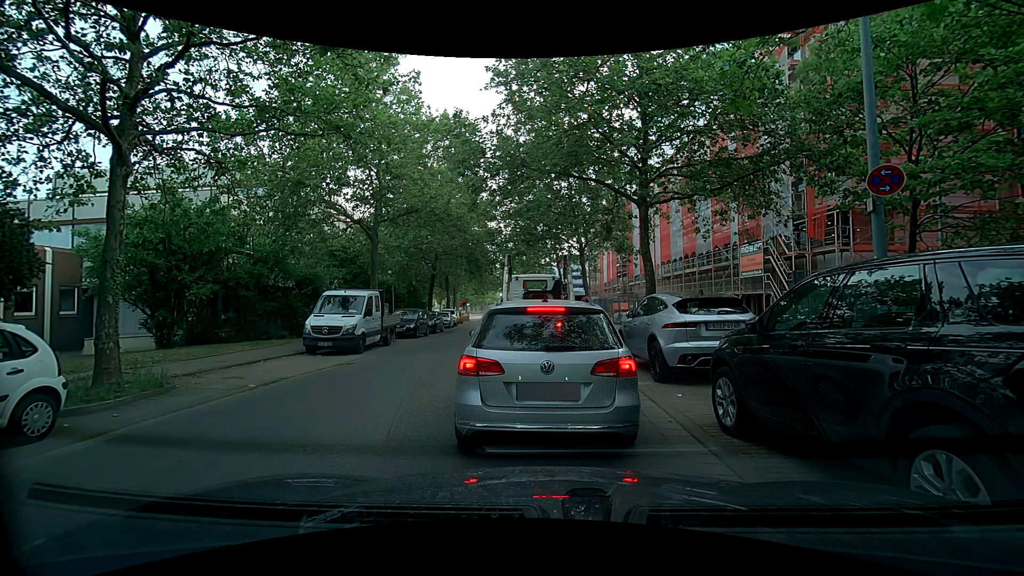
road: tertiary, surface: asphalt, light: Day
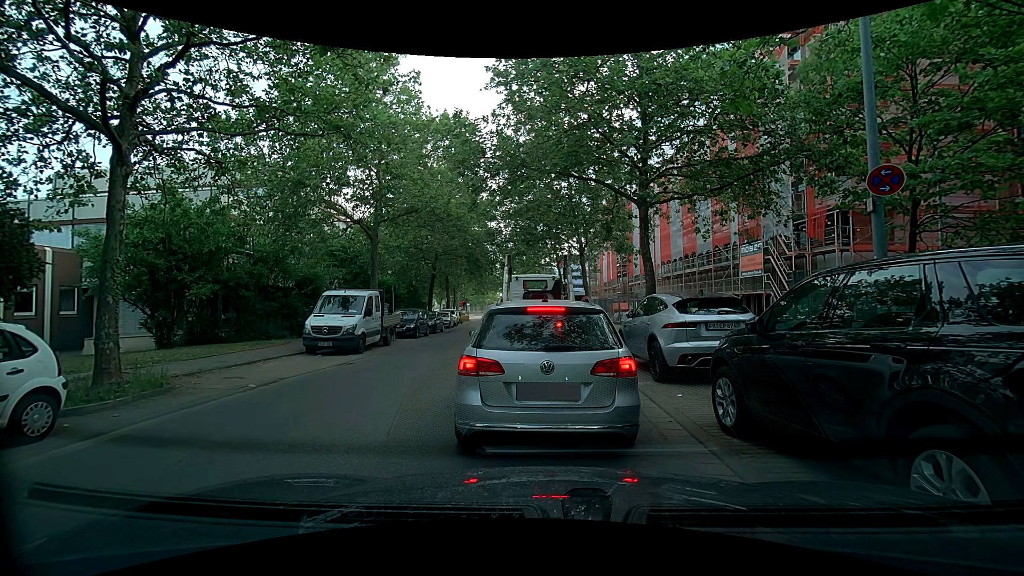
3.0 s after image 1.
(0.0, 0.0) m; 0°
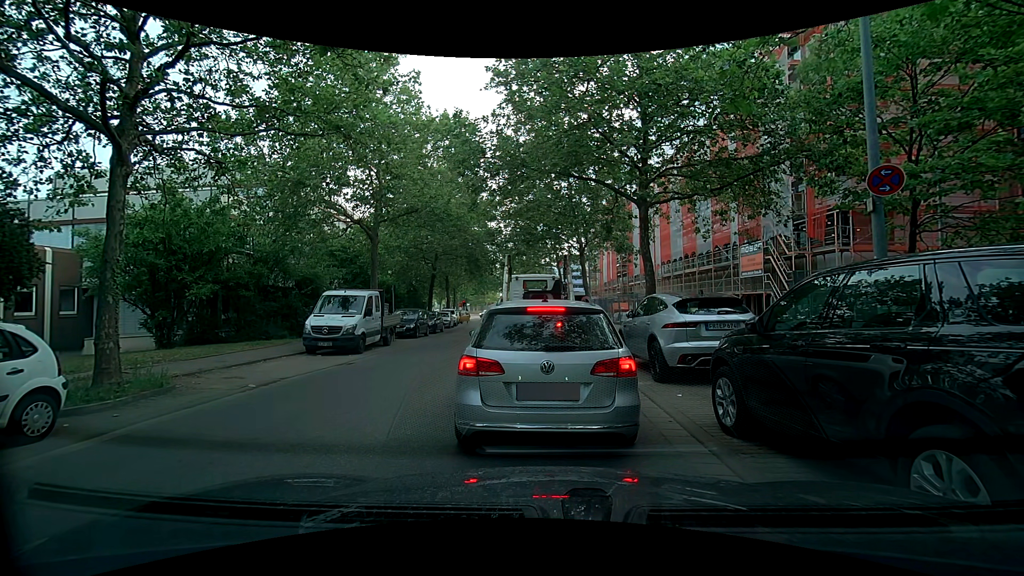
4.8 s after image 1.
(0.0, 0.0) m; 0°
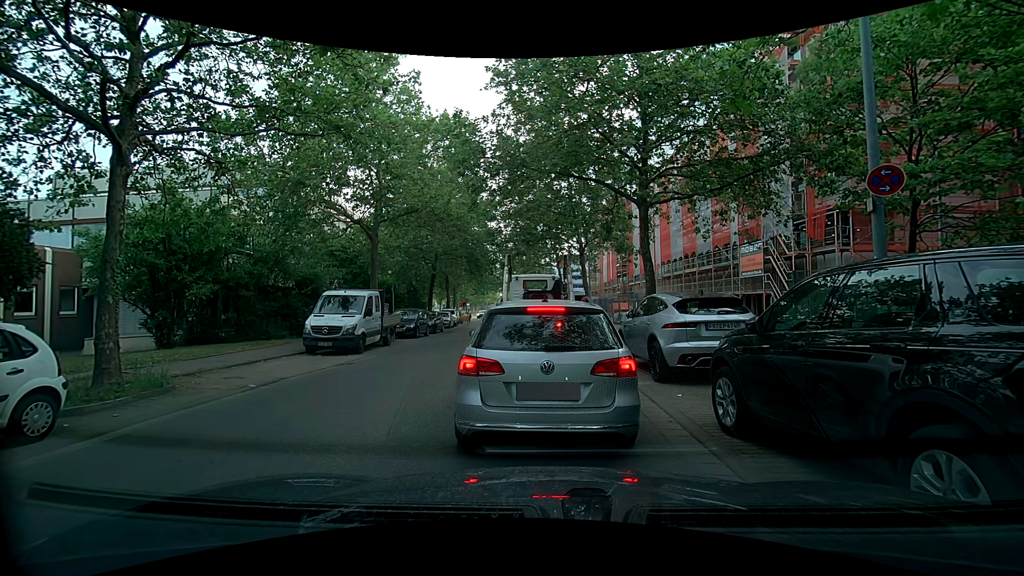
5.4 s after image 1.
(0.0, 0.0) m; 0°
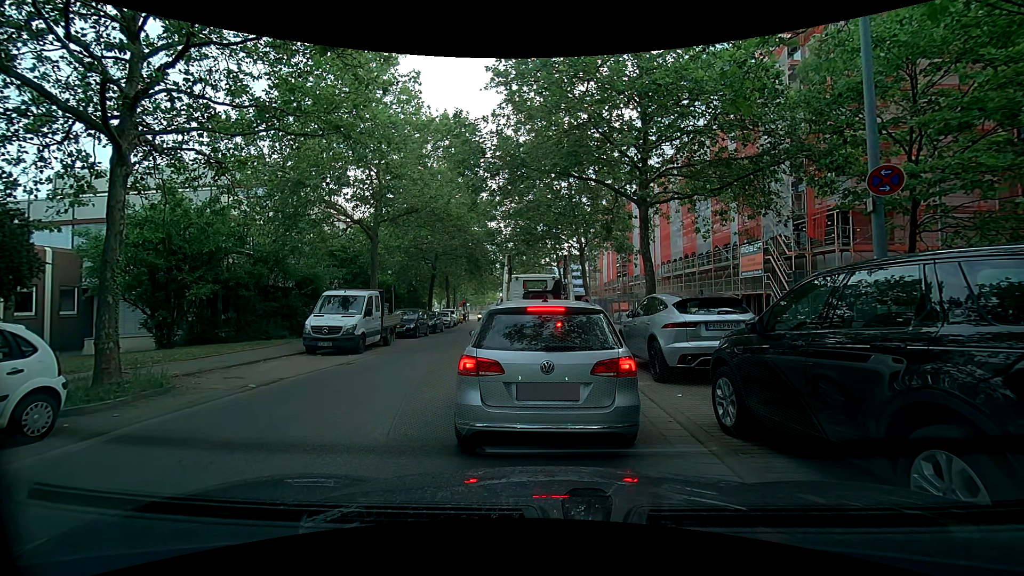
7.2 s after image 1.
(0.0, 0.0) m; 0°
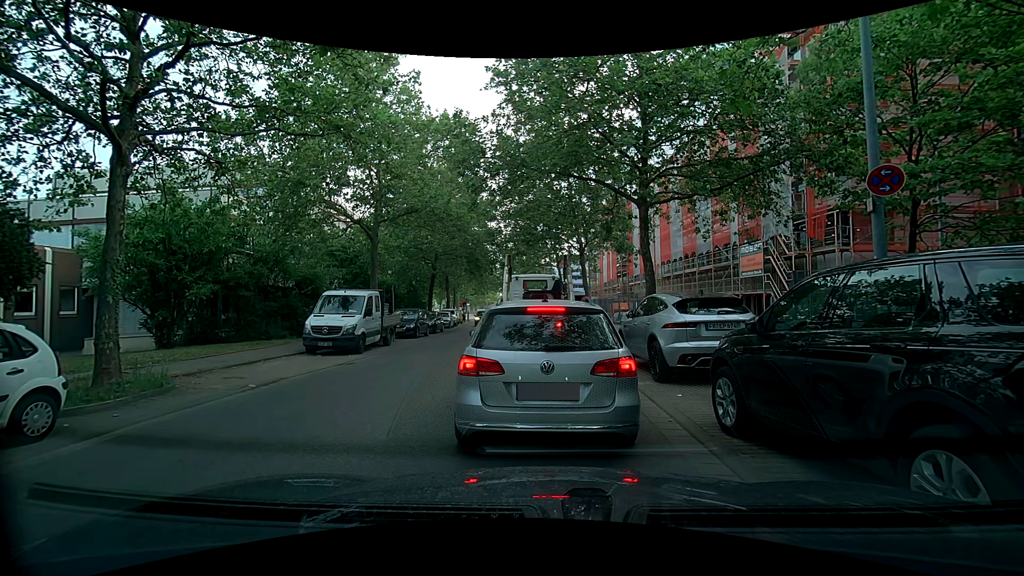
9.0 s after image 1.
(0.0, 0.0) m; 0°
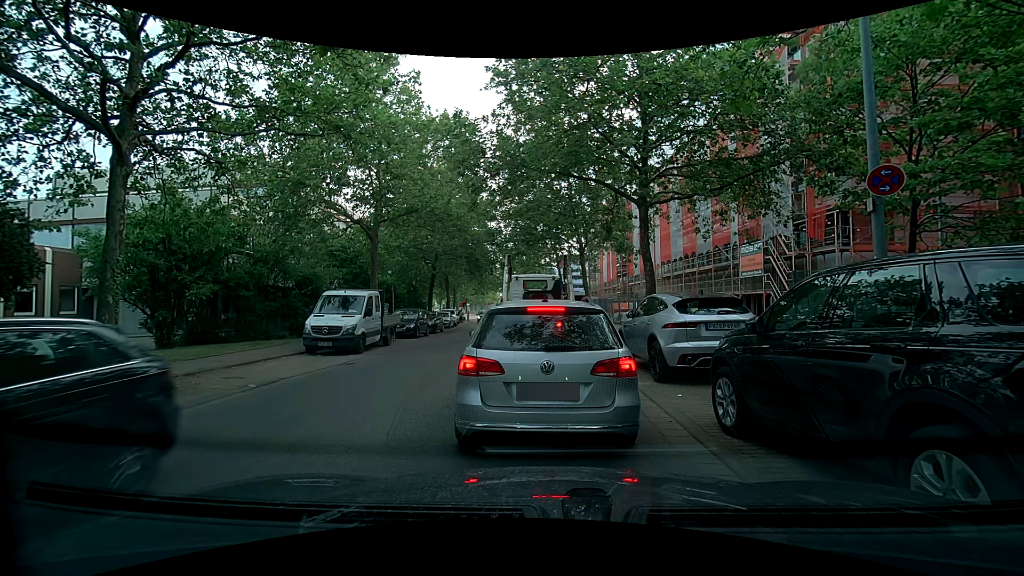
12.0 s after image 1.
(0.0, 0.0) m; 0°
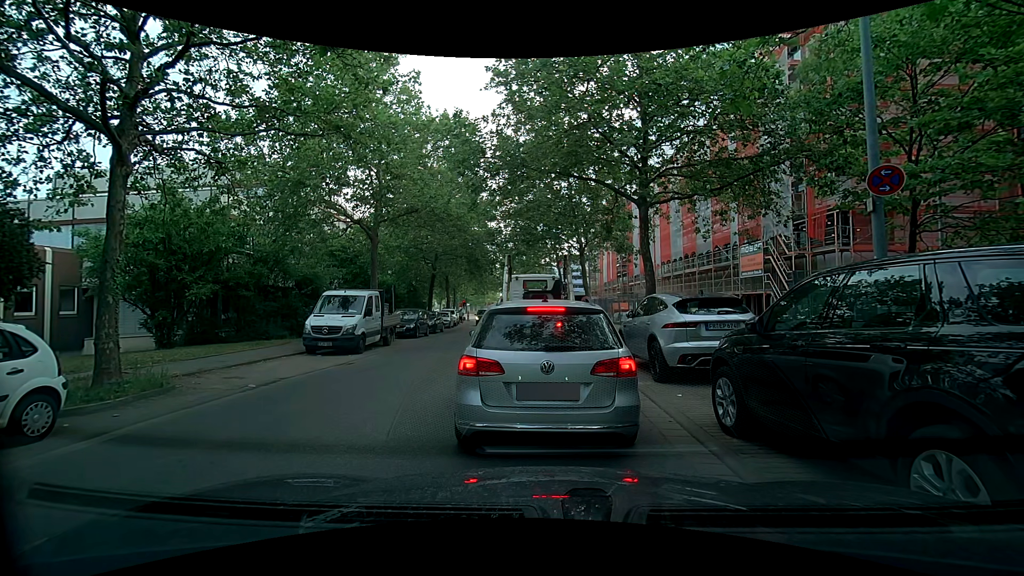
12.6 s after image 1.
(0.0, 0.0) m; 0°
